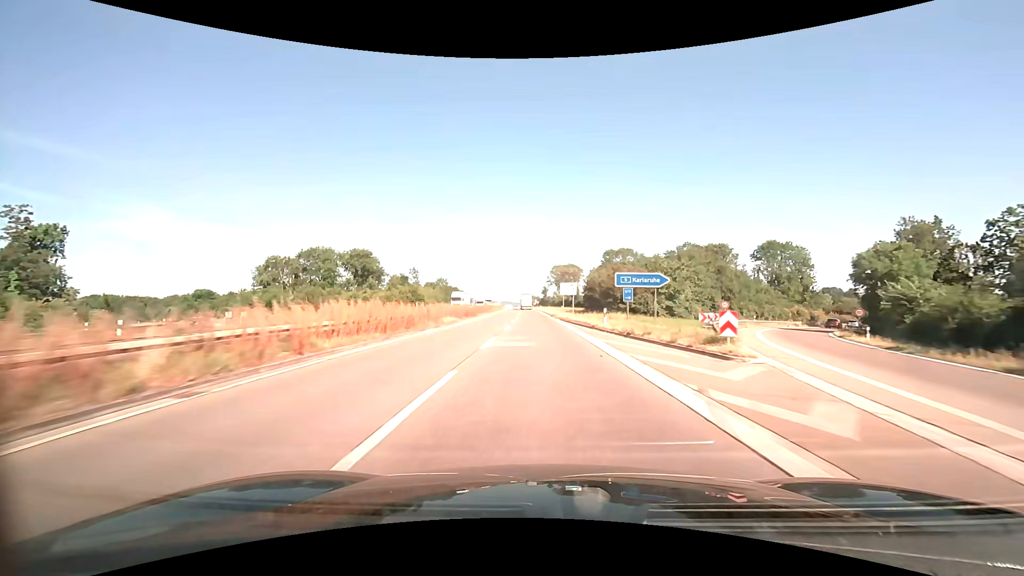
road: trunk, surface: asphalt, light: Day
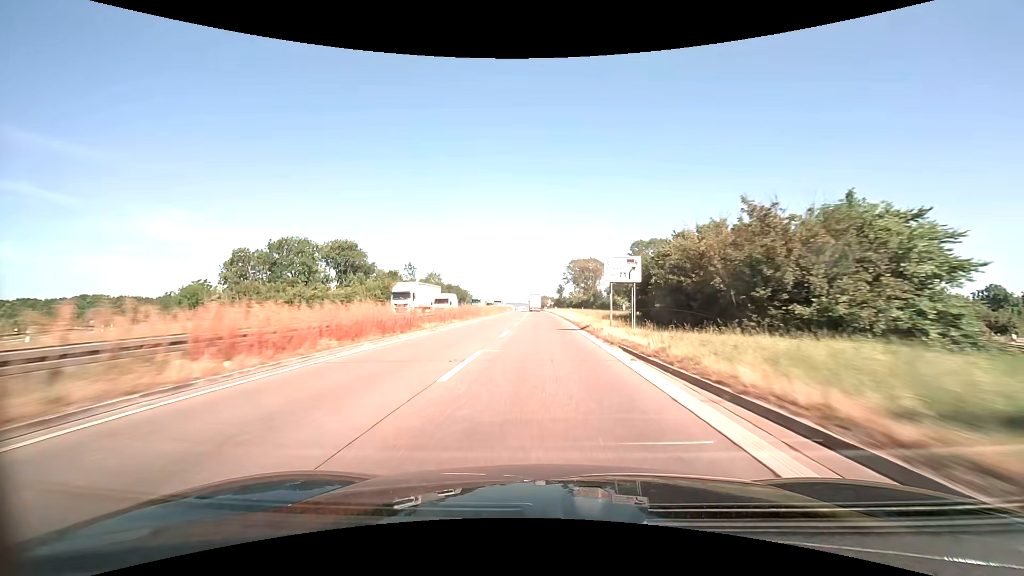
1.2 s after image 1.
(-0.5, +31.2) m; -2°
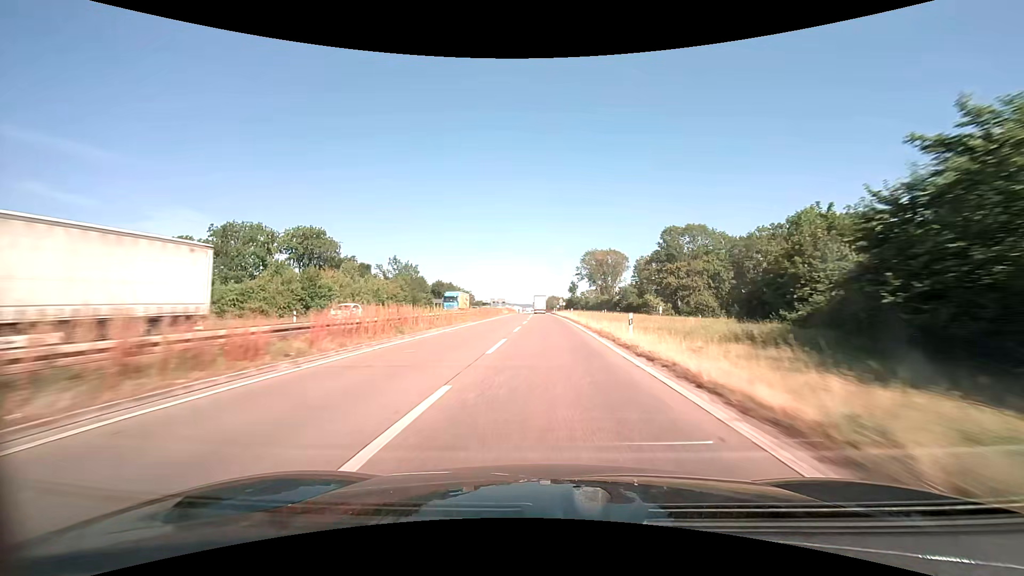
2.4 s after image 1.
(-0.3, +31.2) m; -1°
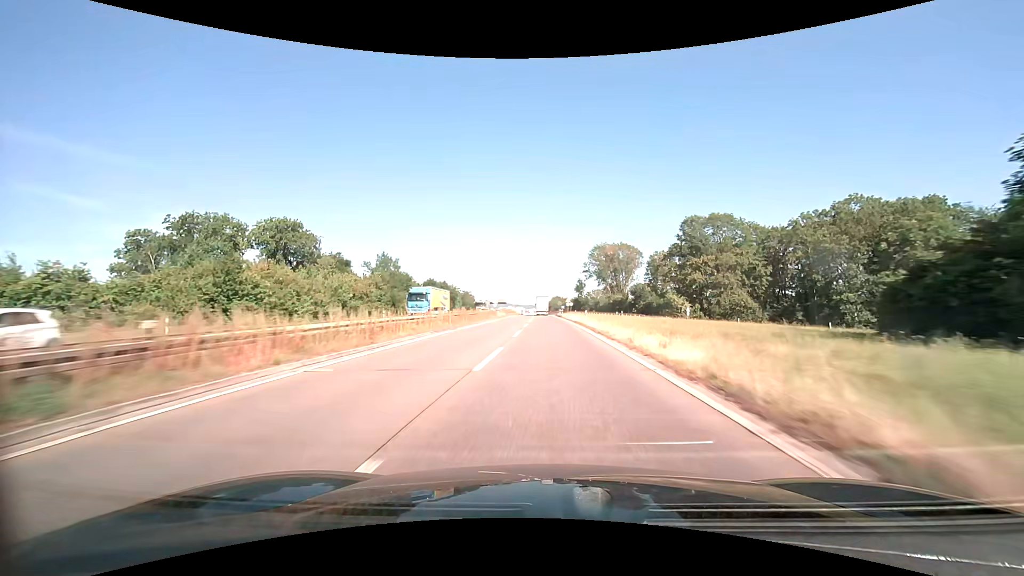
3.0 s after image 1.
(-0.1, +15.6) m; 0°
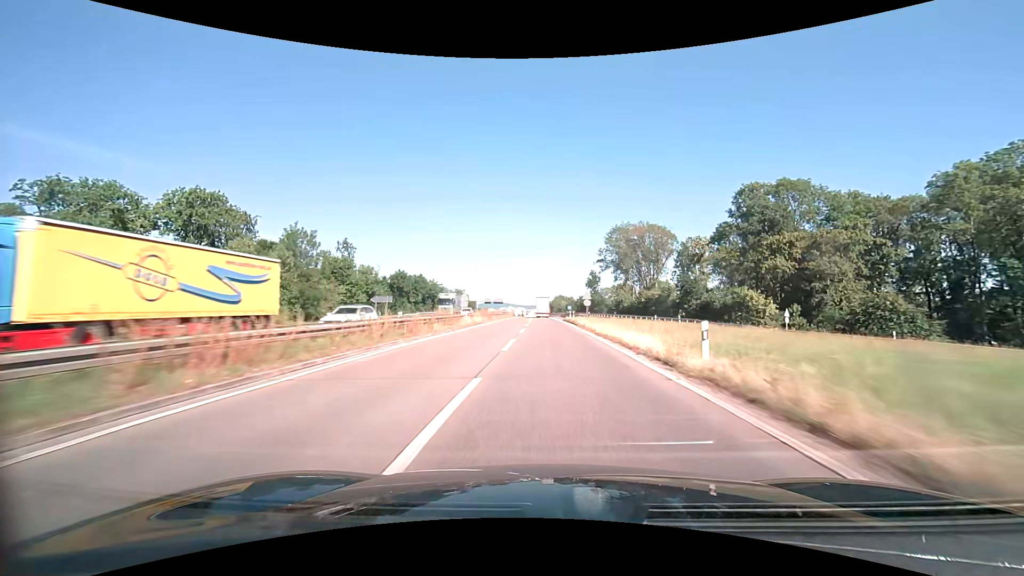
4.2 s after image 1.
(-0.1, +31.2) m; 0°
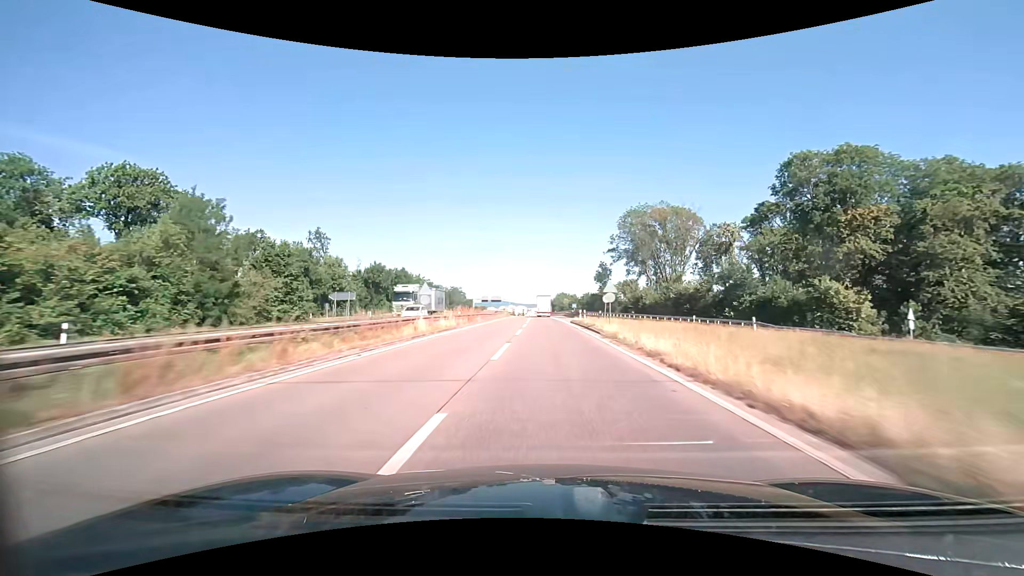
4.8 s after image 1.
(0.0, +15.6) m; 0°
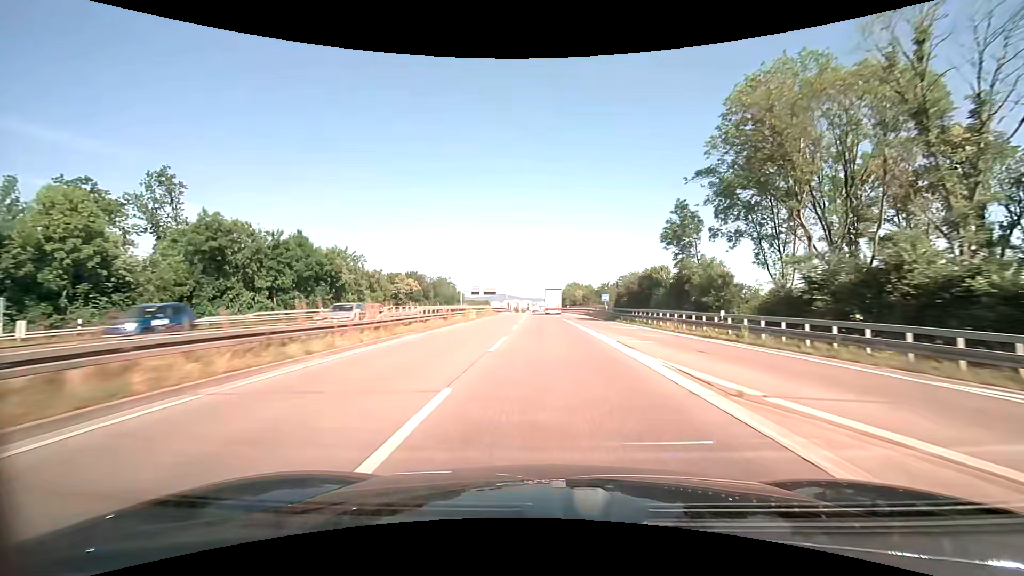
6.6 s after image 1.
(-0.2, +46.6) m; -1°
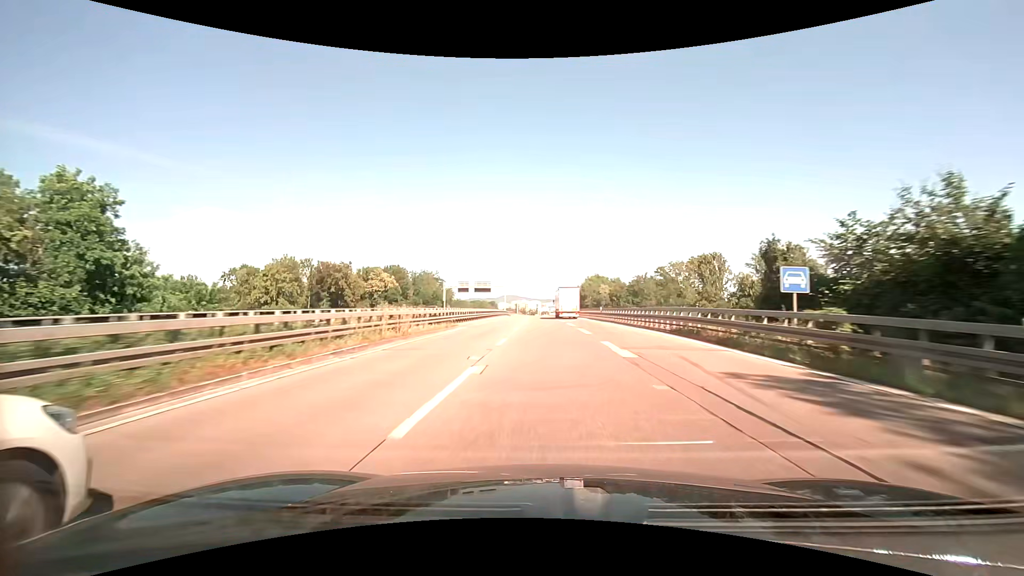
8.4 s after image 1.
(-0.5, +44.1) m; -1°
(0, +10) (0, +20) (0, +30) (0, +40) (-1, +50) (-1, +60) (-1, +70) (-1, +80) (-2, +90) (-2, +100) m
